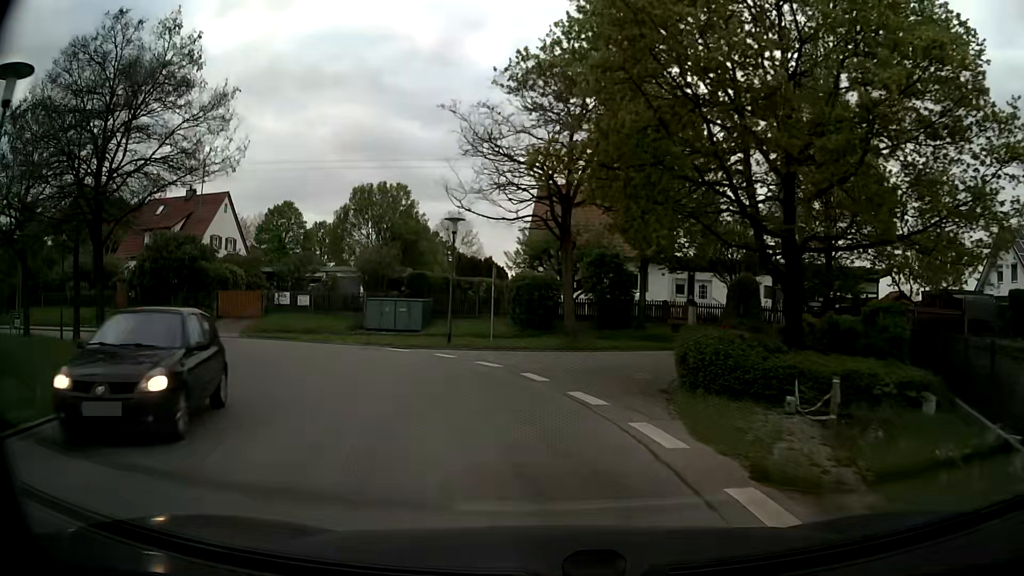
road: unclassified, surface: asphalt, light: Day
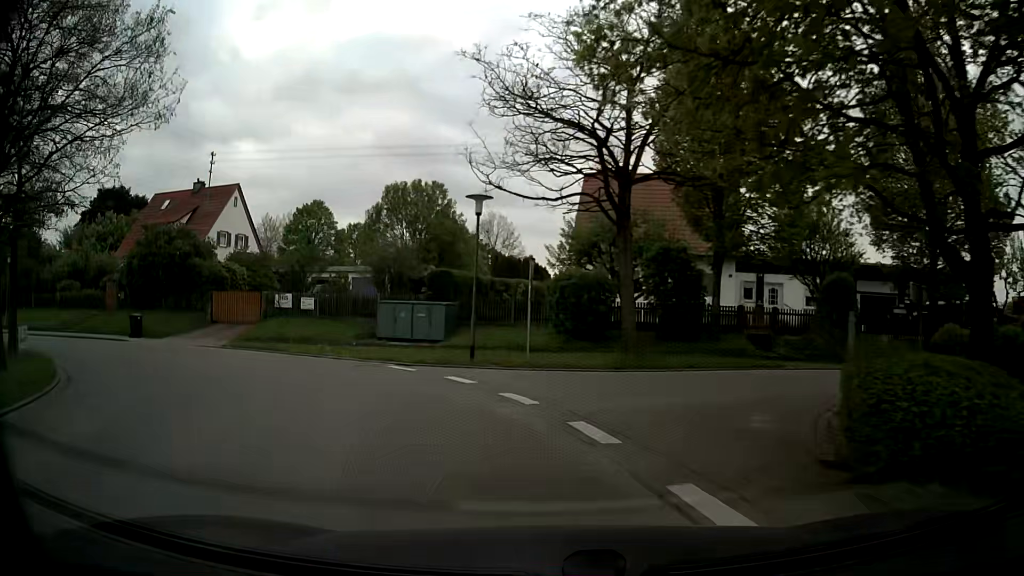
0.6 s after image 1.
(-0.1, +5.6) m; -3°
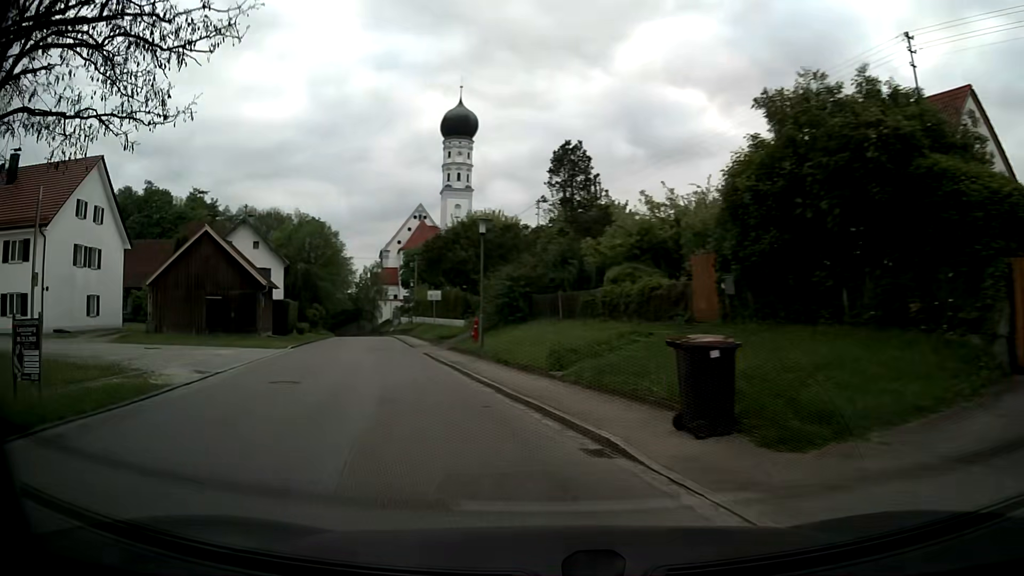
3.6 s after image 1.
(-11.3, +21.8) m; -60°
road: tertiary
(-2, +10) (-4, +19) (-7, +29) (-10, +39) (-13, +48) (-16, +58) (-19, +67) (-22, +77) (-25, +86) (-28, +96) m
